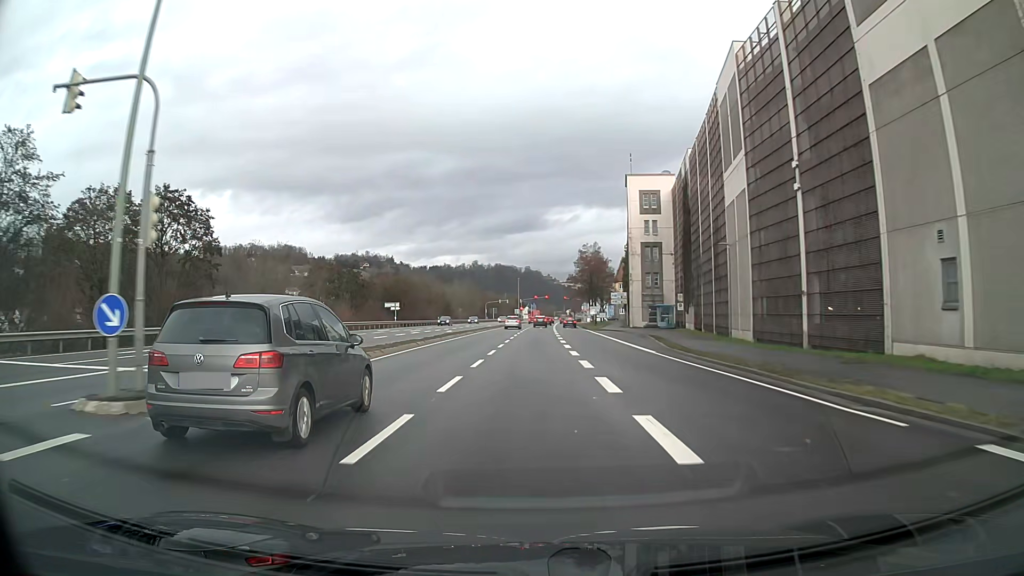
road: primary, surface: asphalt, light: Day
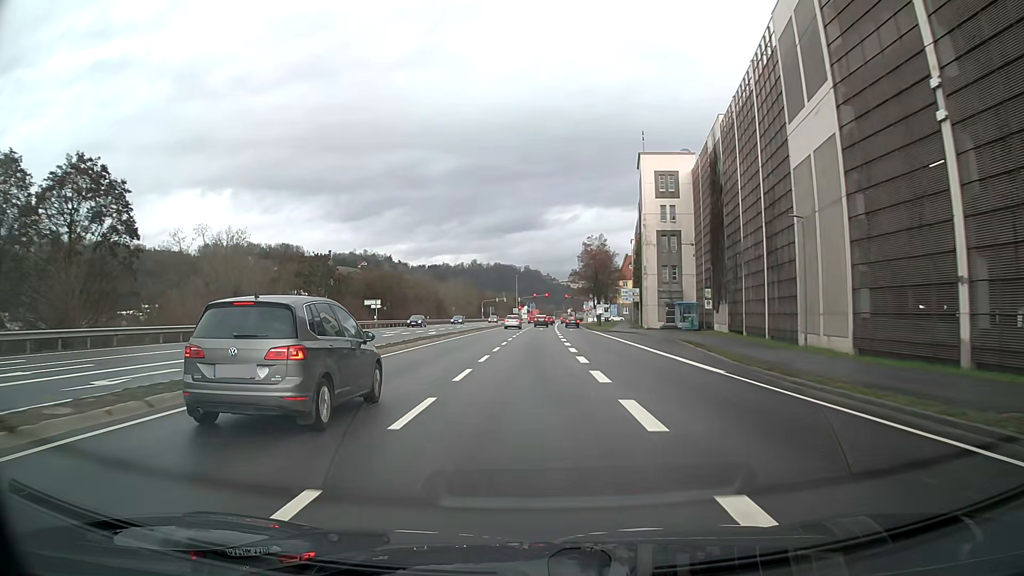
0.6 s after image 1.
(0.0, +10.1) m; 0°
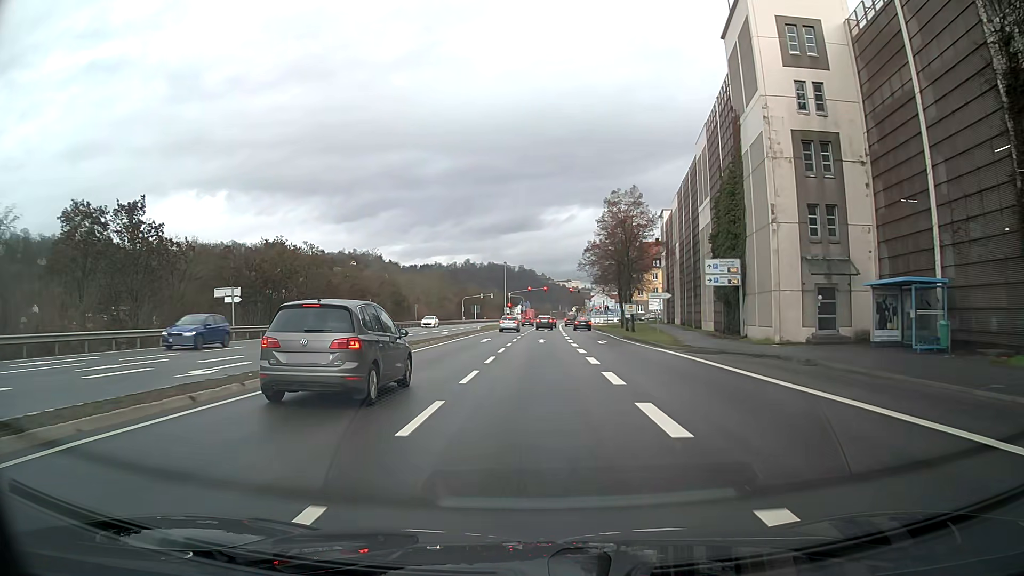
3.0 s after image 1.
(+0.2, +36.2) m; +1°
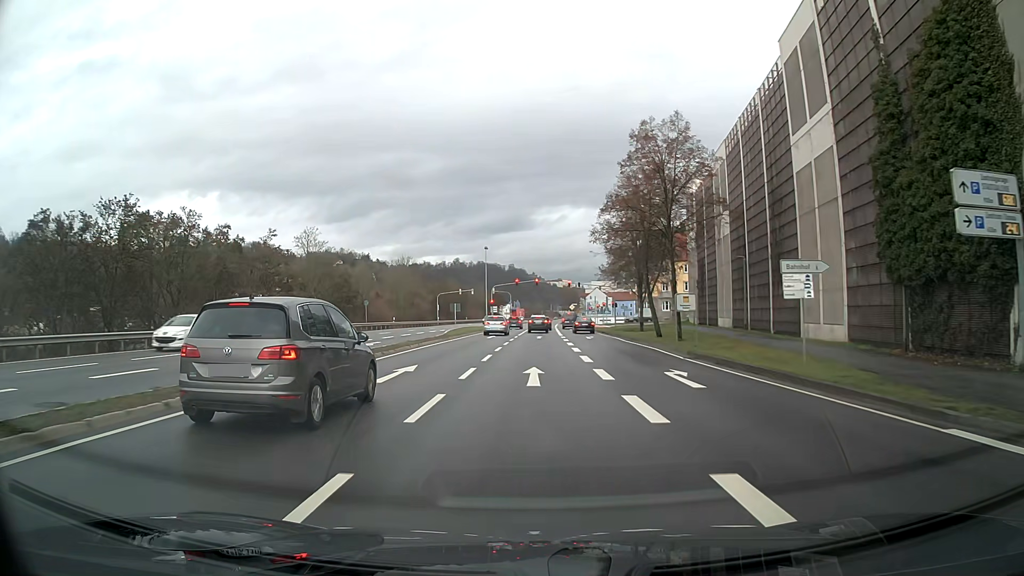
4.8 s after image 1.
(+0.1, +22.8) m; 0°
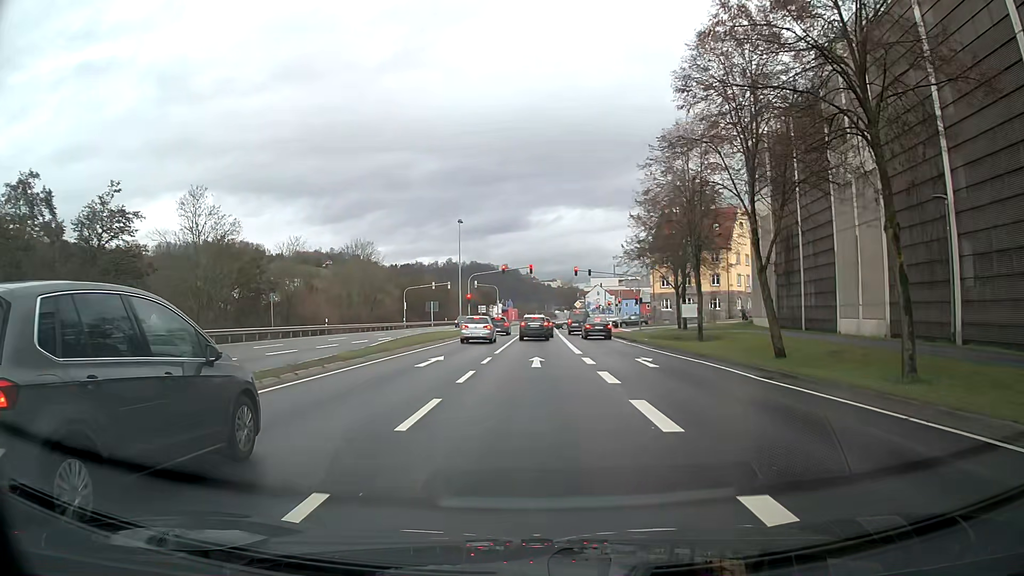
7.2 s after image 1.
(0.0, +24.4) m; 0°
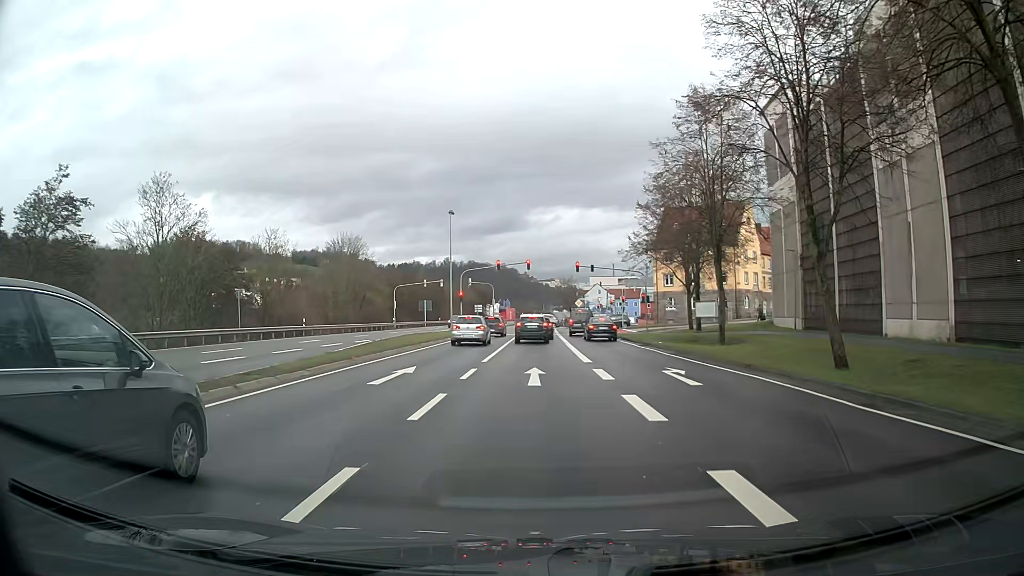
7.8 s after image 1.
(0.0, +5.1) m; 0°
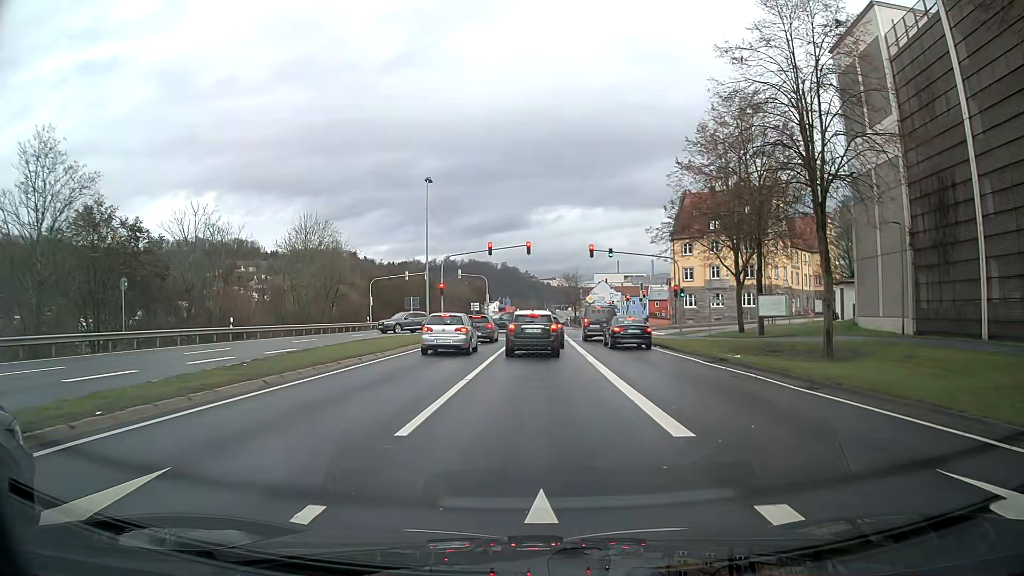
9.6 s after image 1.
(0.0, +13.0) m; 0°
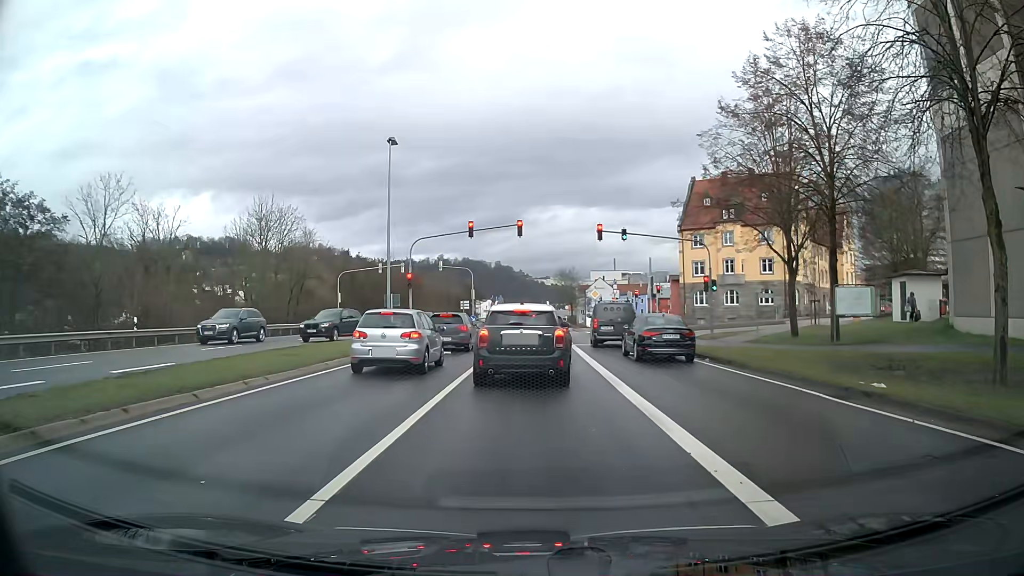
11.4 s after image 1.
(0.0, +9.6) m; 0°
(0, +10) (0, +20) (0, +30) (0, +40) (0, +50) (+1, +60) (+1, +70) (+1, +80) (+1, +90) (+2, +100) m
